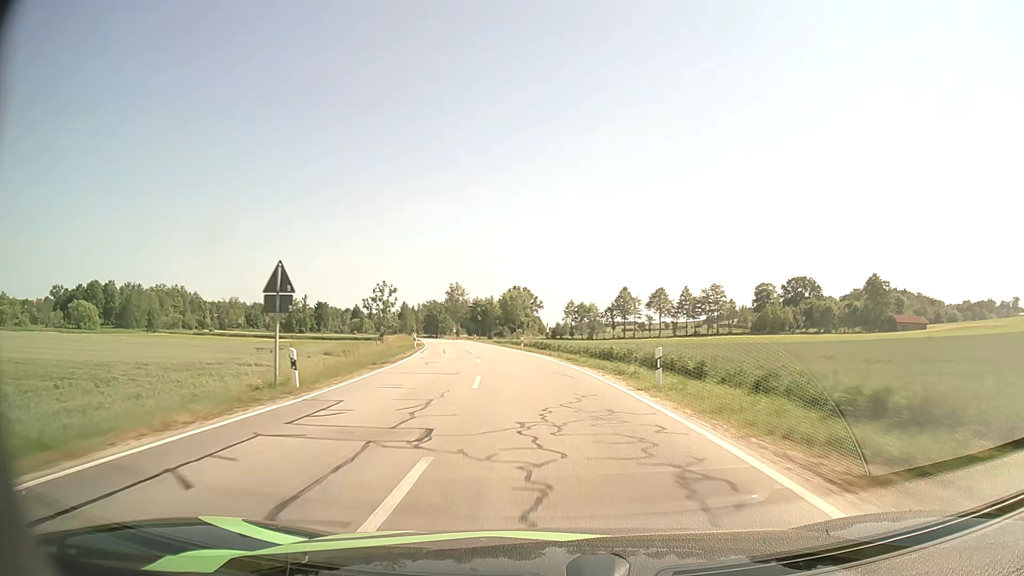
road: secondary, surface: asphalt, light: Day
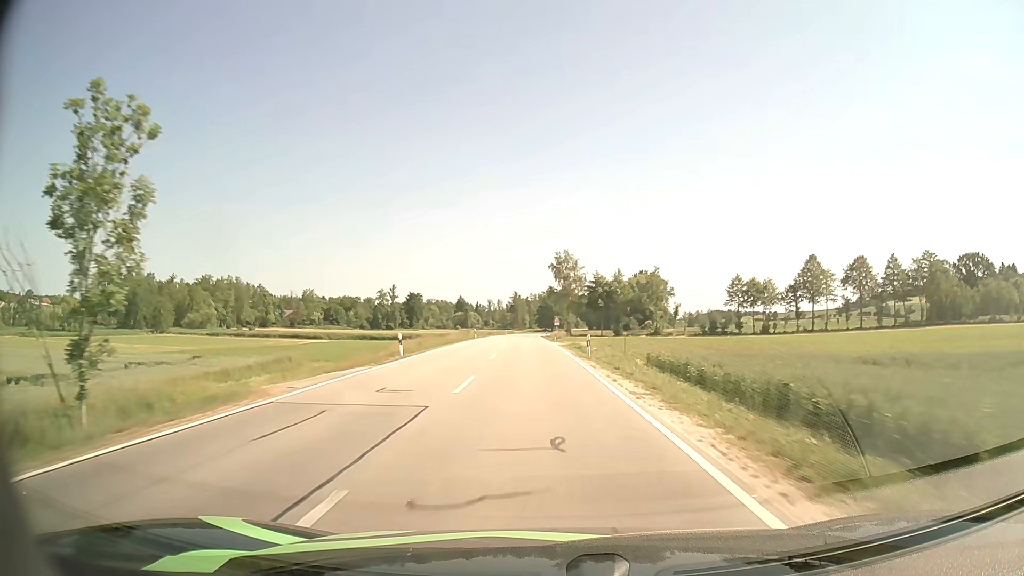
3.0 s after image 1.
(-5.8, +60.0) m; -10°
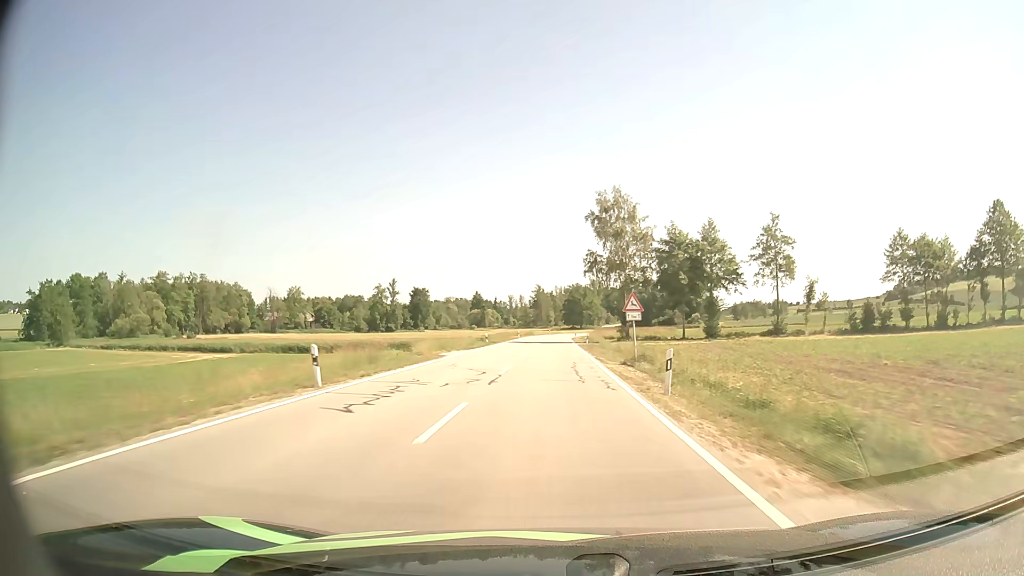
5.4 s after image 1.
(-1.2, +51.7) m; -2°
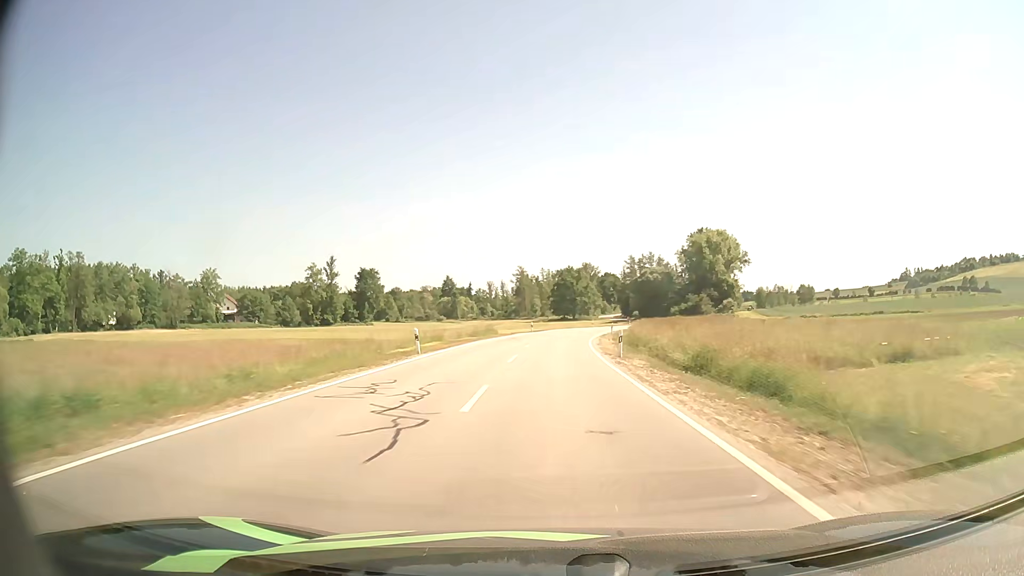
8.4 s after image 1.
(+0.3, +67.6) m; +1°
(0, +10) (0, +20) (+1, +30) (+1, +40) (+2, +50) (+3, +60) (+5, +70) (+7, +80) (+9, +89) (+11, +99) m
